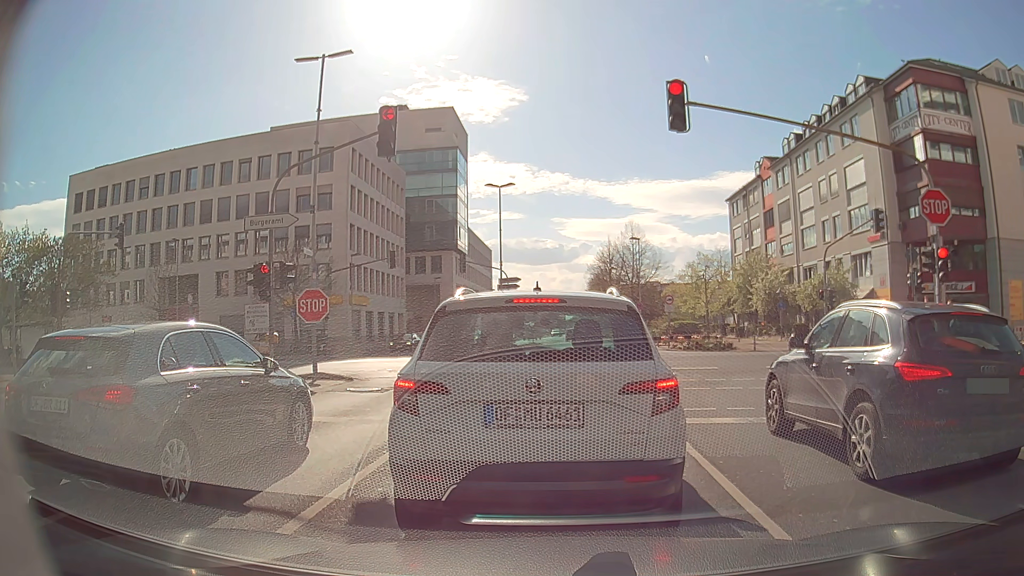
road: secondary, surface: asphalt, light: Day
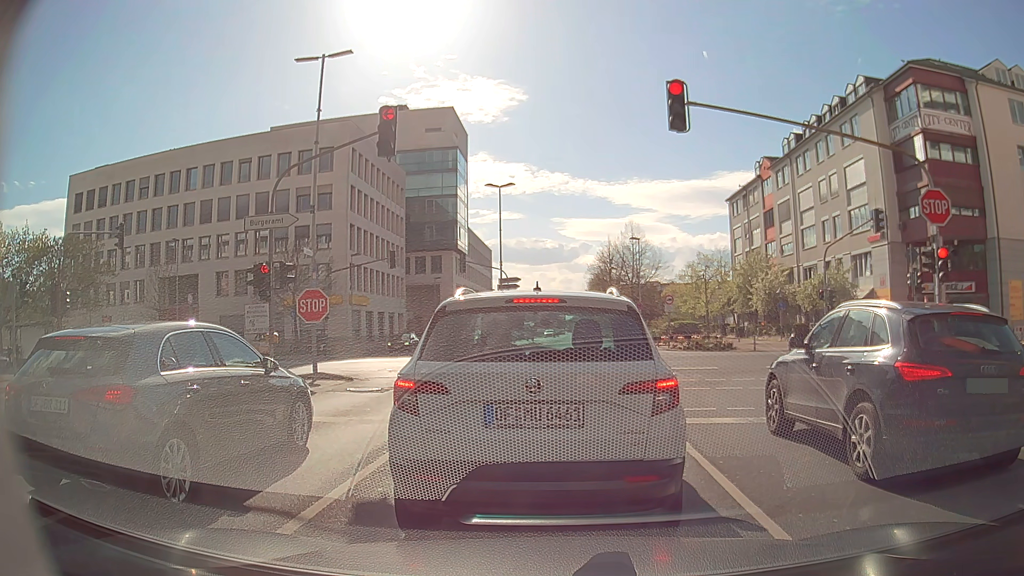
(0.0, 0.0) m; 0°
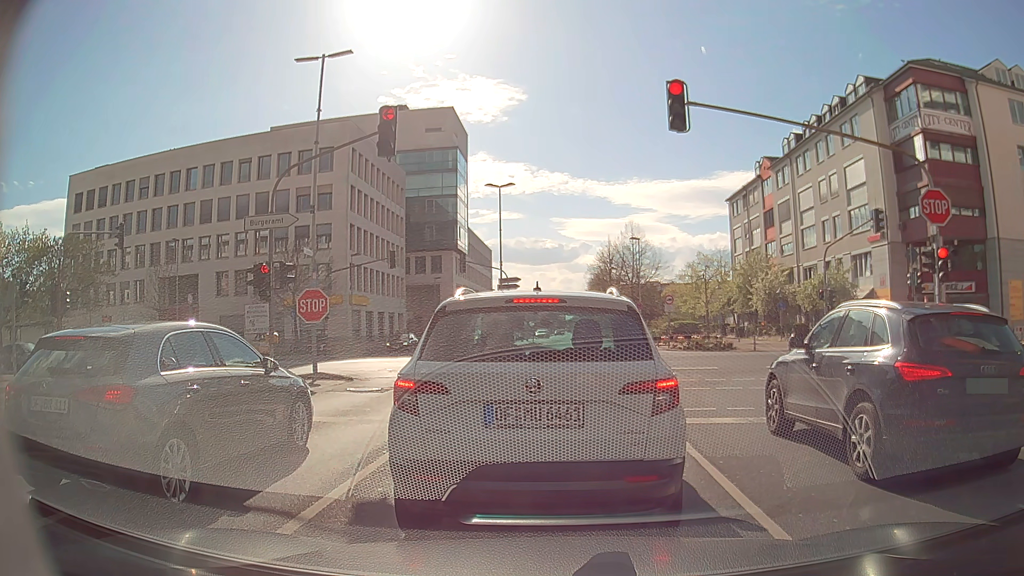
(0.0, 0.0) m; 0°
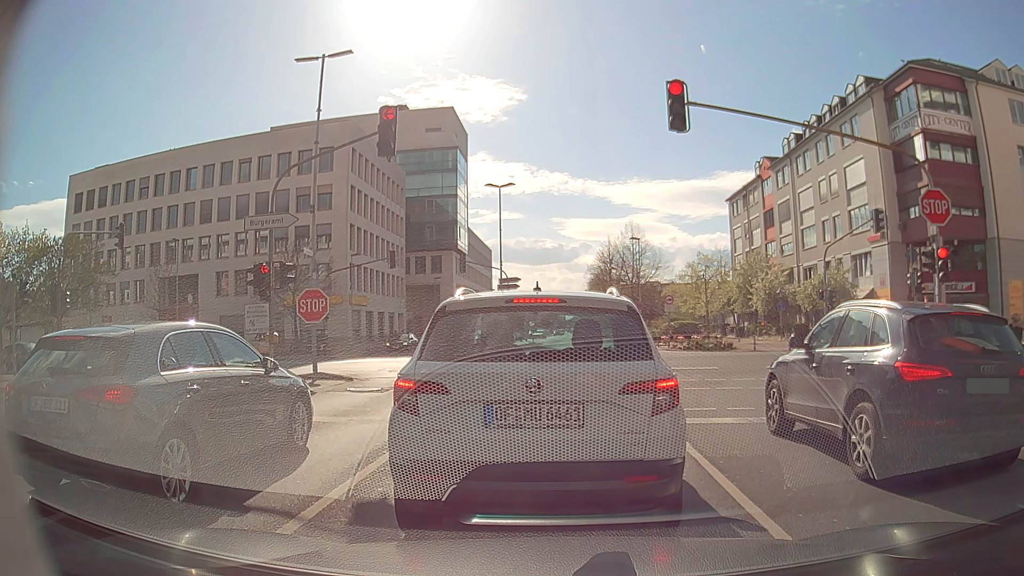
(0.0, 0.0) m; 0°
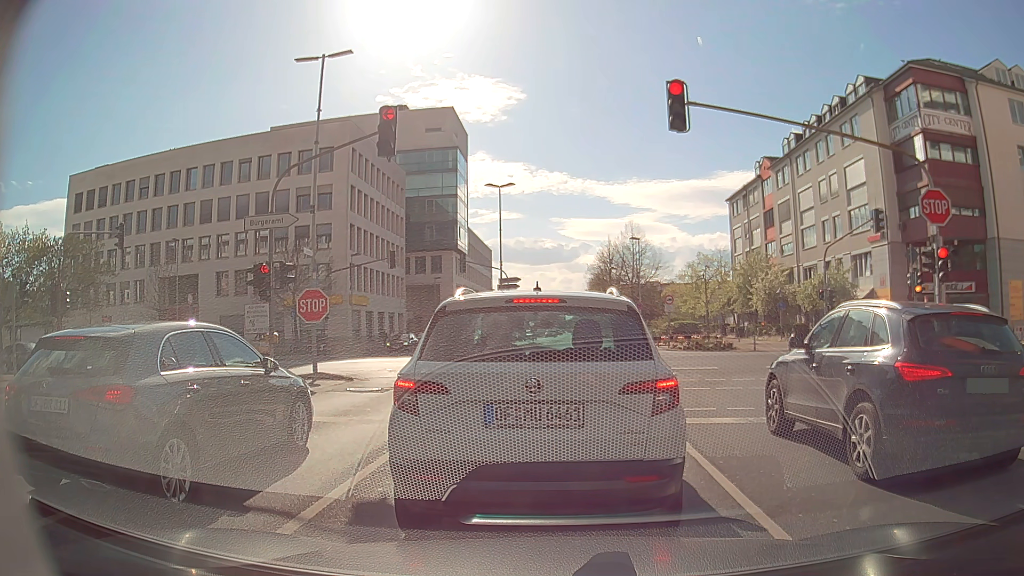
(0.0, 0.0) m; 0°
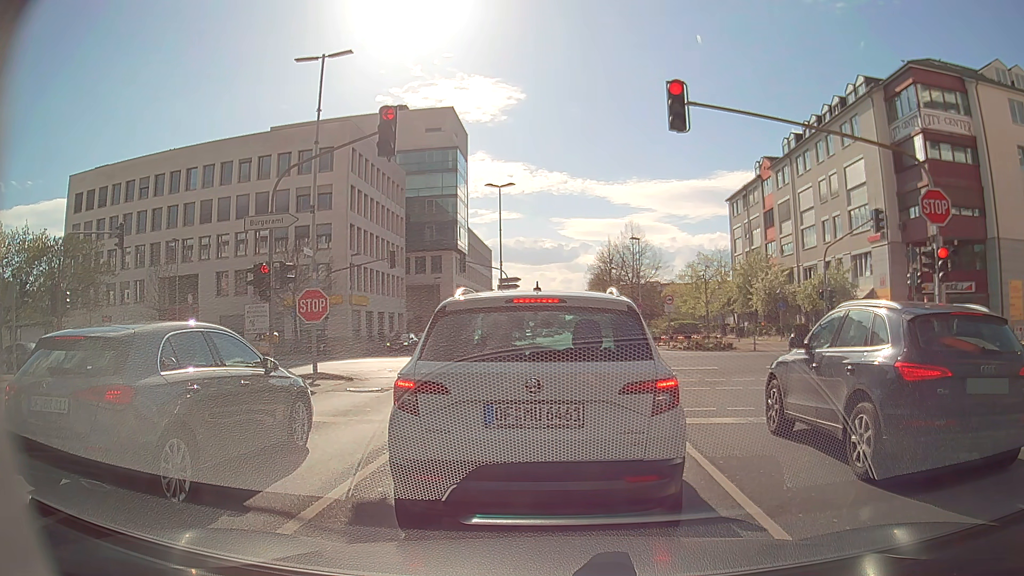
(0.0, 0.0) m; 0°
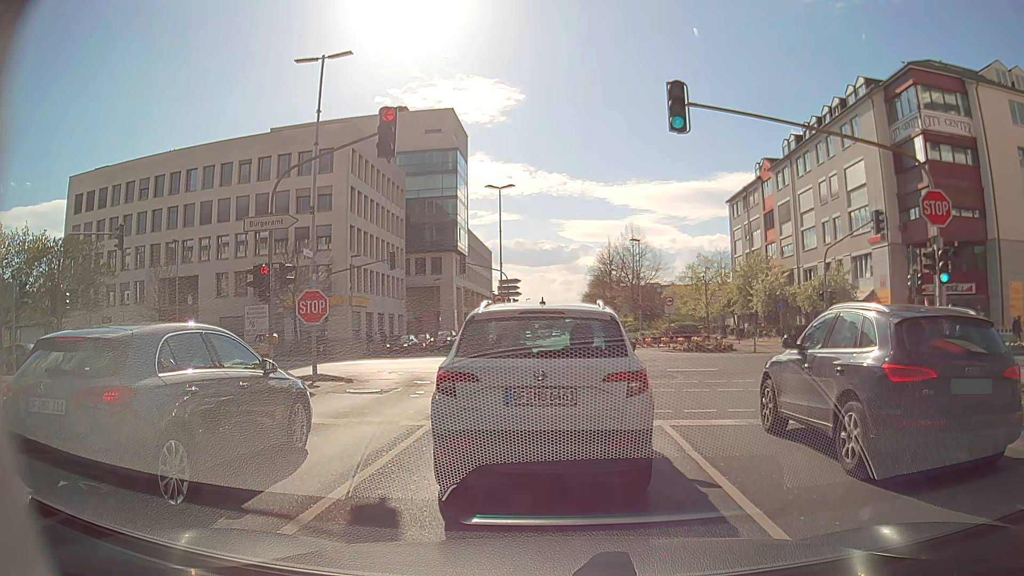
(0.0, 0.0) m; 0°
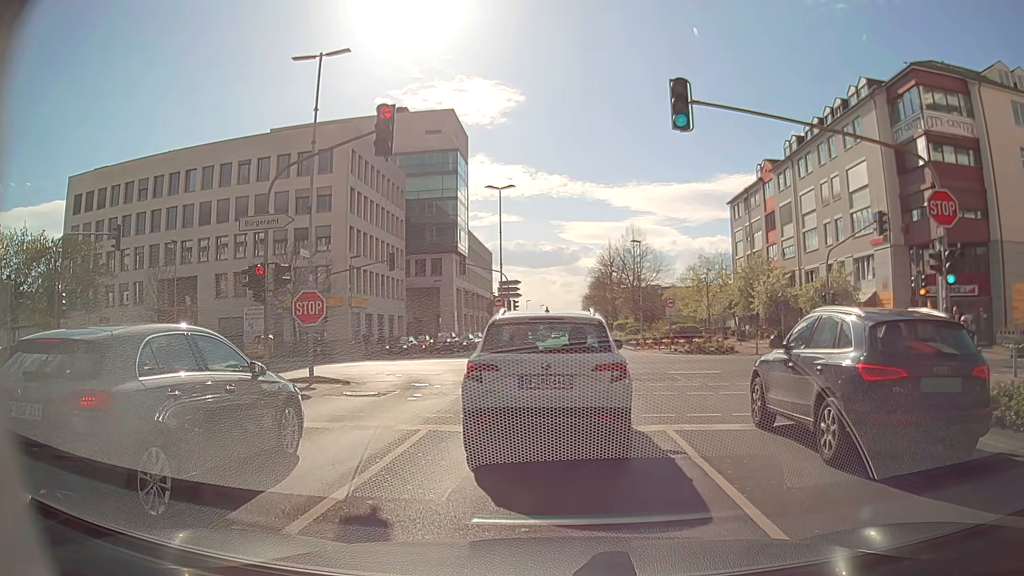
(0.0, +0.3) m; 0°
